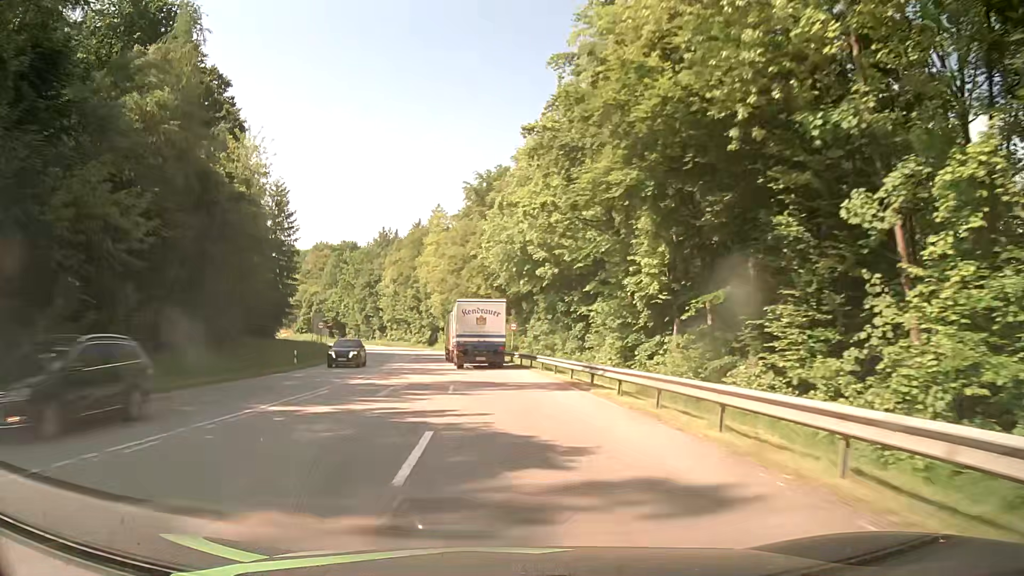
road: secondary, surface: asphalt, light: Day
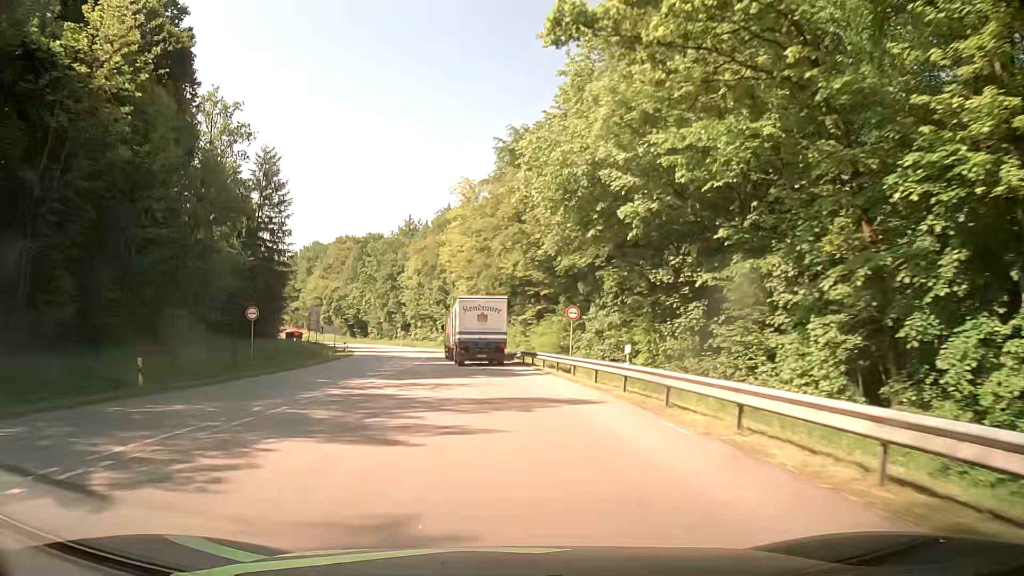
(-0.7, +20.5) m; -3°
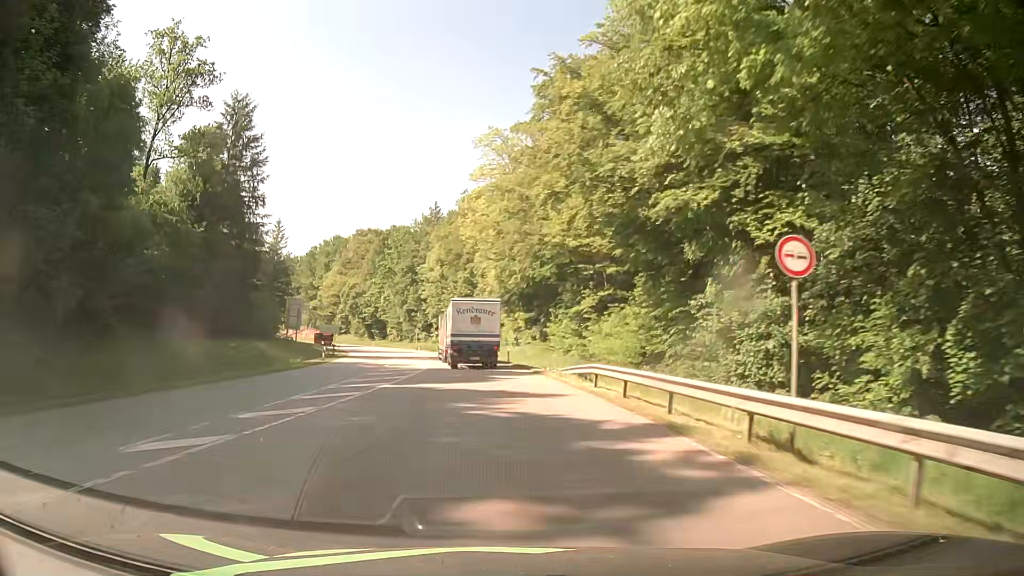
(-0.6, +20.8) m; -3°
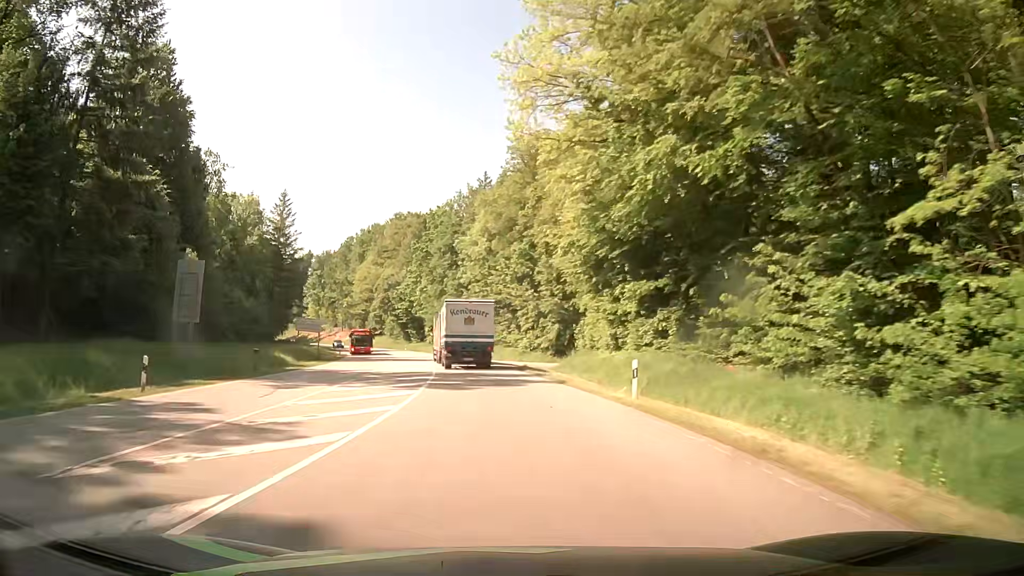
(-1.6, +31.8) m; -6°
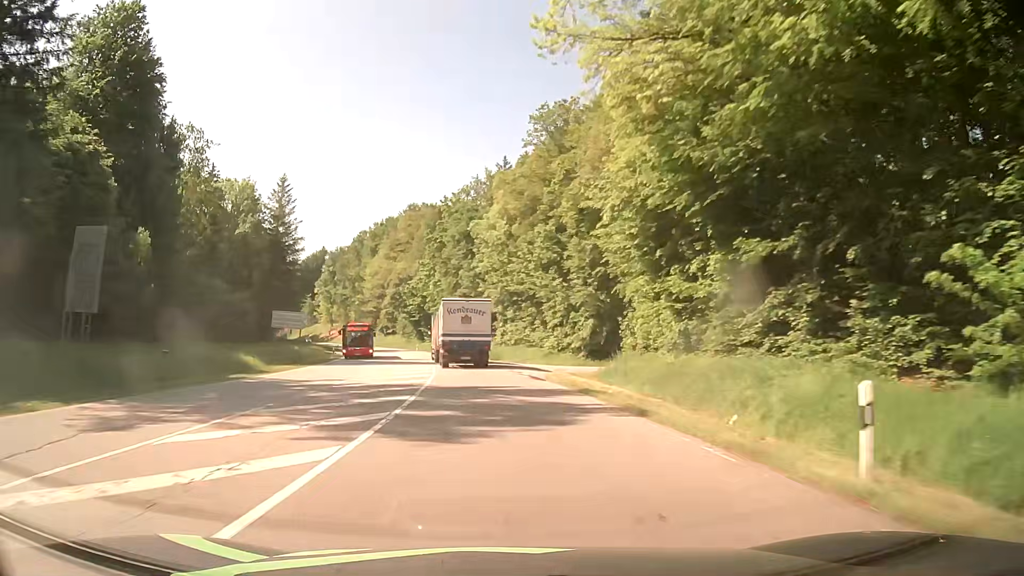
(-0.2, +10.8) m; -1°
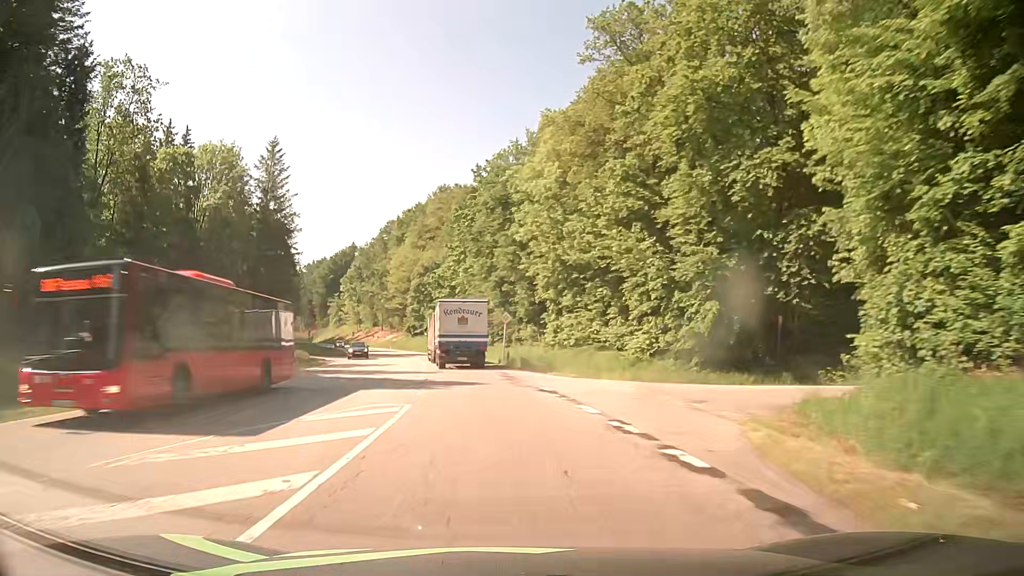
(-0.9, +21.9) m; -4°
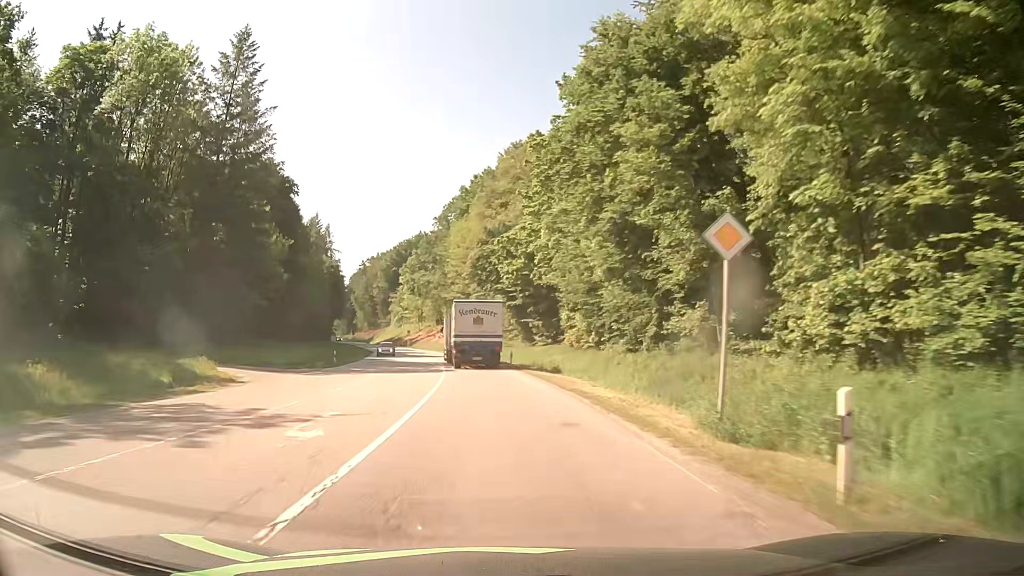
(-2.0, +33.5) m; -7°
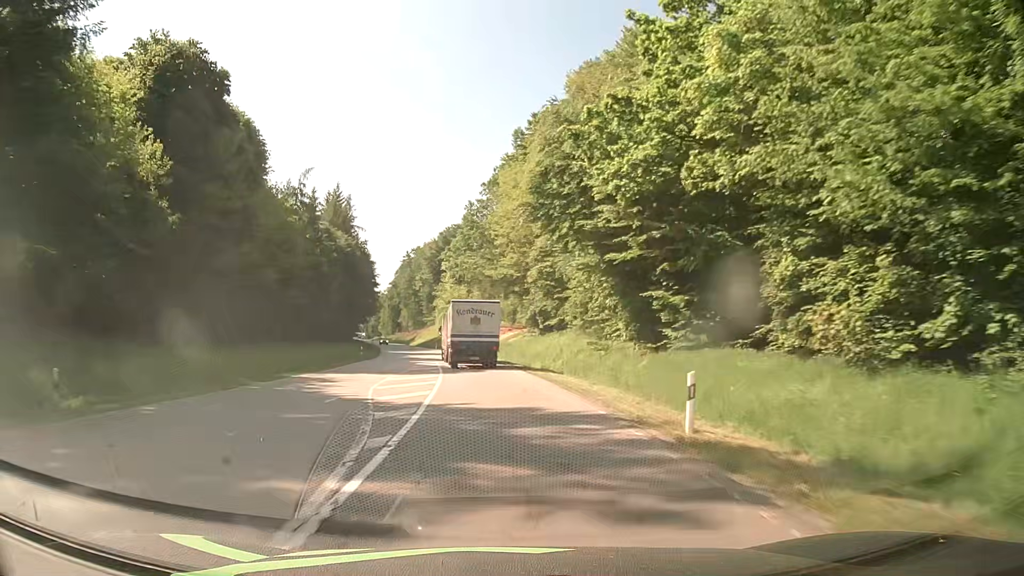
(-1.5, +34.2) m; -5°
(0, +10) (0, +20) (-1, +30) (-2, +40) (-3, +50) (-4, +60) (-6, +70) (-8, +80) (-10, +89) (-12, +99) m
